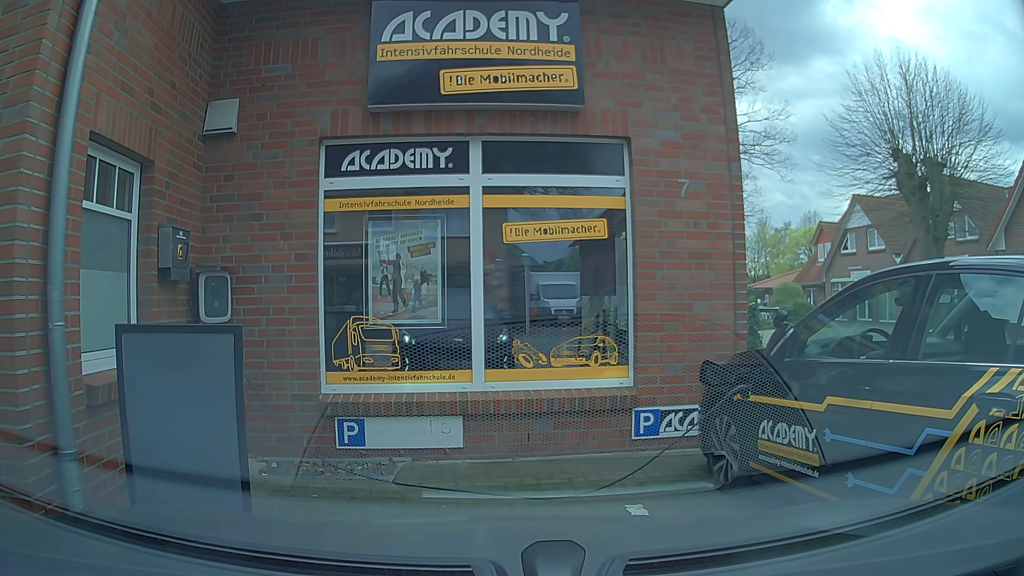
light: Day
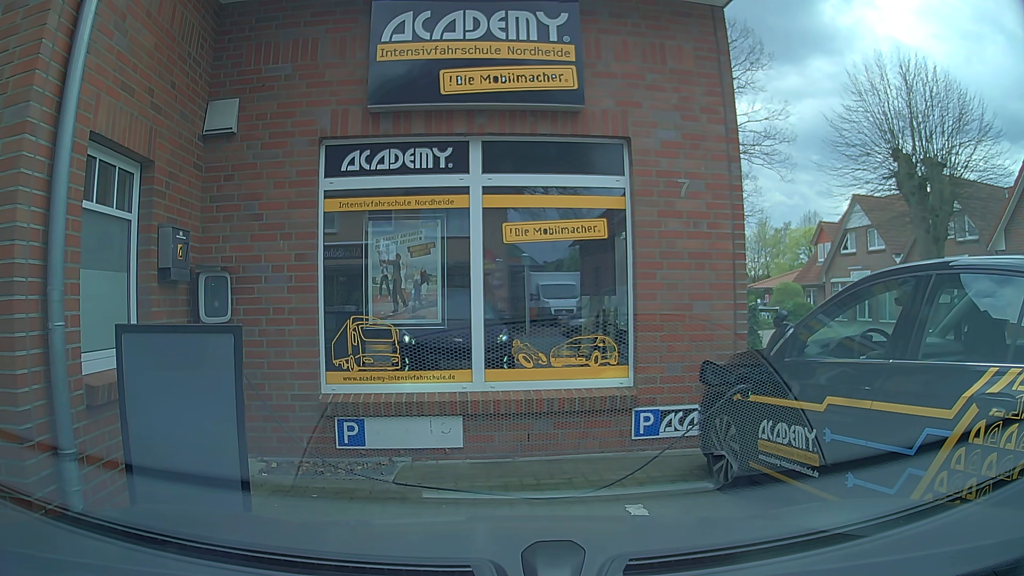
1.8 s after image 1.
(0.0, 0.0) m; 0°
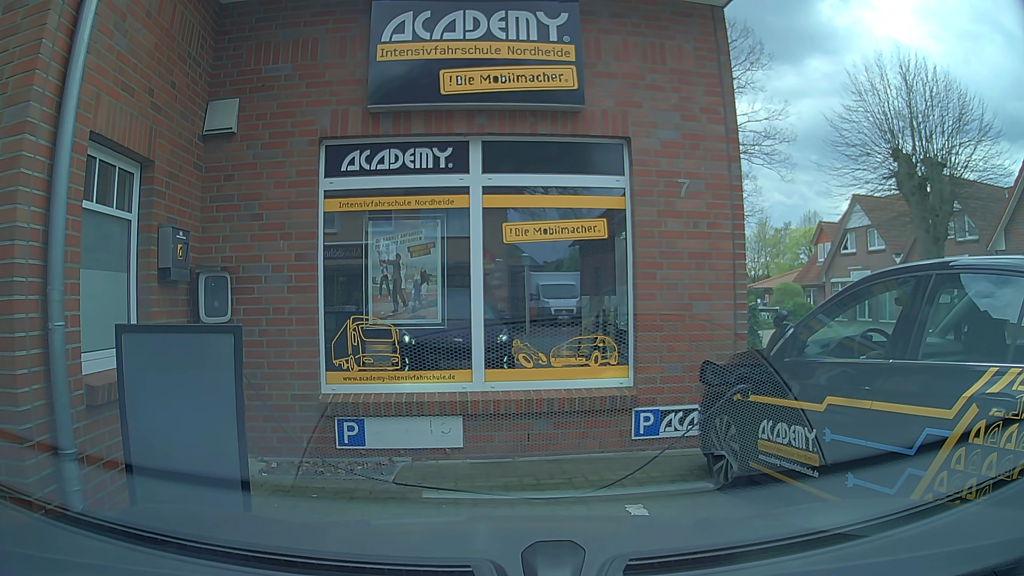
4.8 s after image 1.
(0.0, 0.0) m; 0°
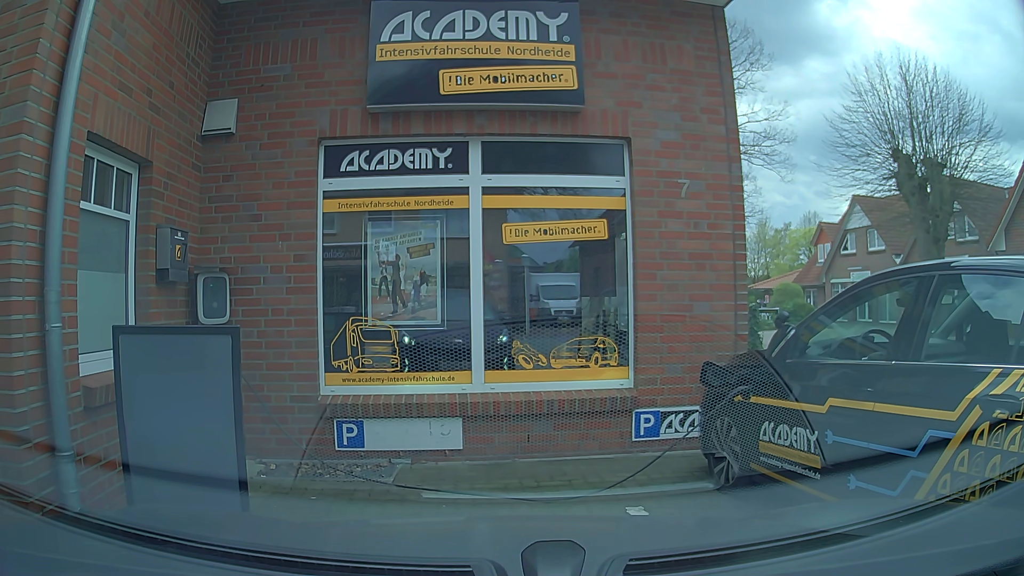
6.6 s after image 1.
(0.0, 0.0) m; 0°
